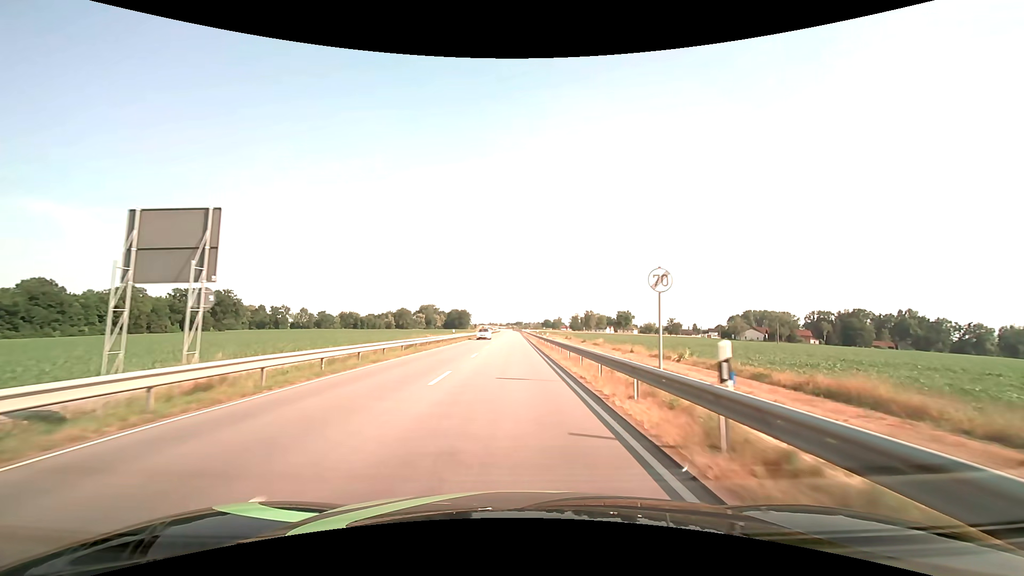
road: secondary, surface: asphalt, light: Day
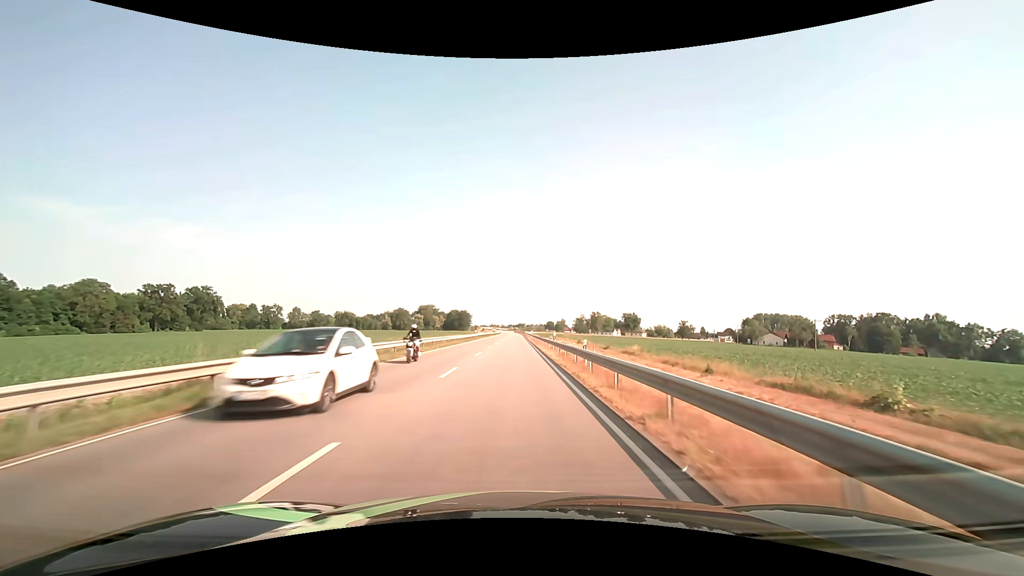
(-0.1, +22.5) m; 0°
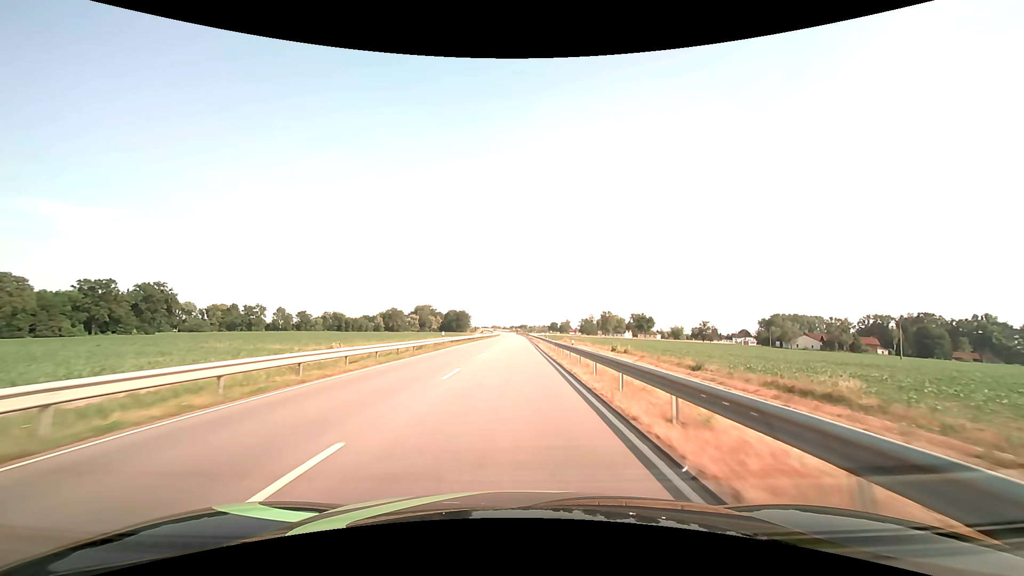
(-0.1, +36.5) m; 0°
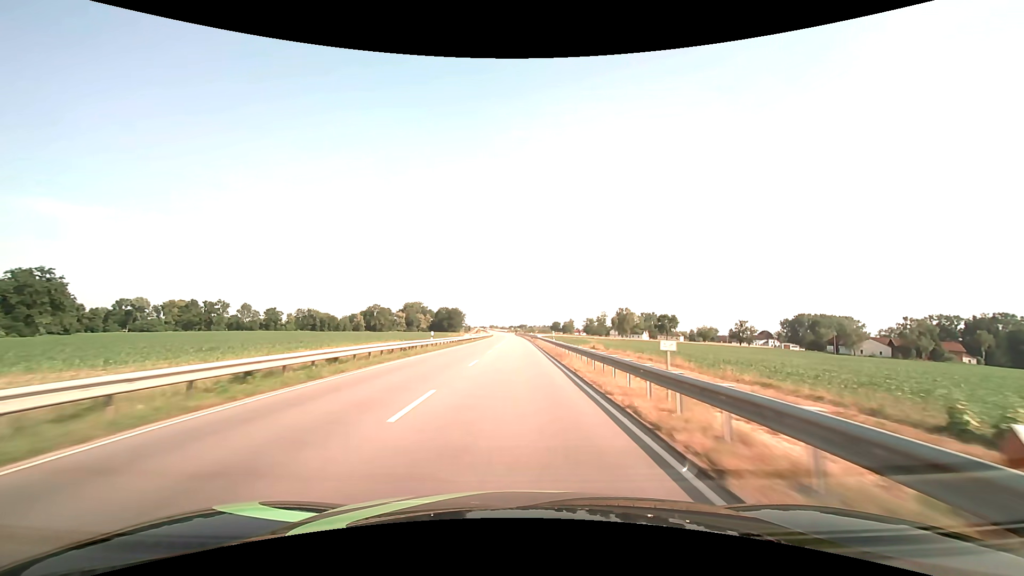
(0.0, +55.8) m; 0°
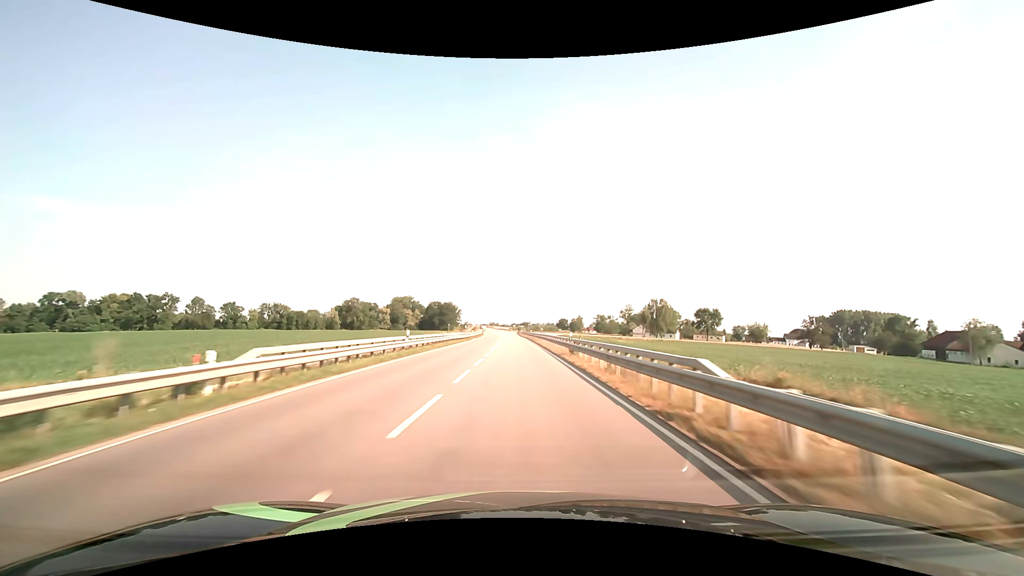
(-0.2, +62.0) m; 0°
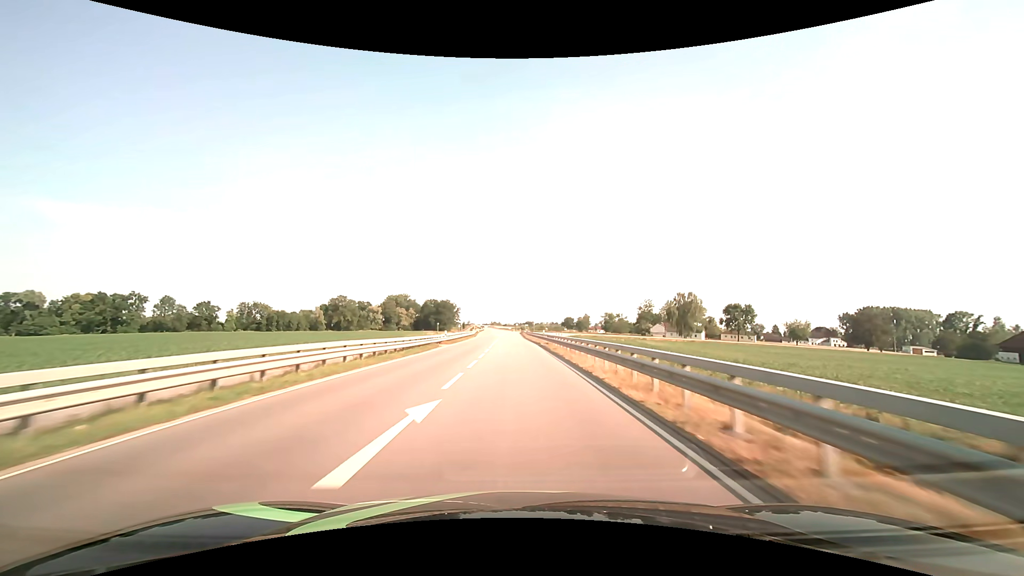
(0.0, +31.4) m; 0°
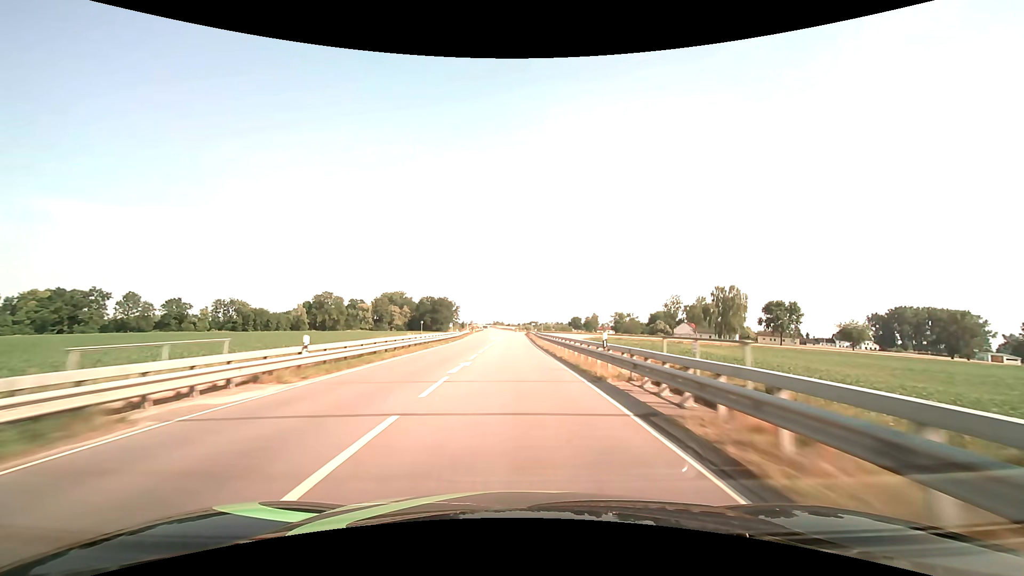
(-0.2, +31.4) m; 0°
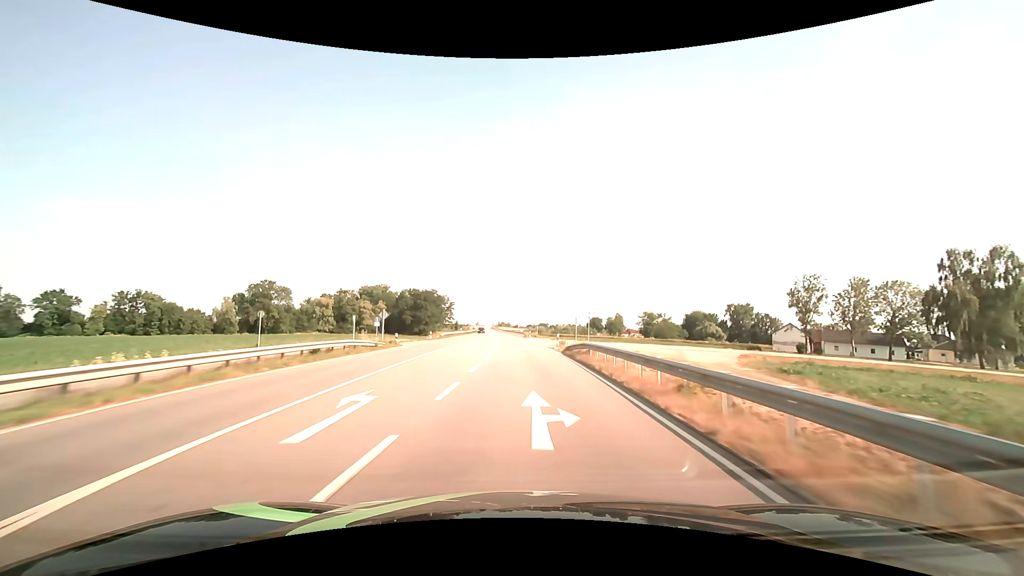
(-0.6, +78.8) m; -1°
(0, +10) (0, +20) (0, +30) (0, +40) (0, +50) (-1, +60) (-1, +70) (-2, +80) (-2, +90) (-3, +100) m
